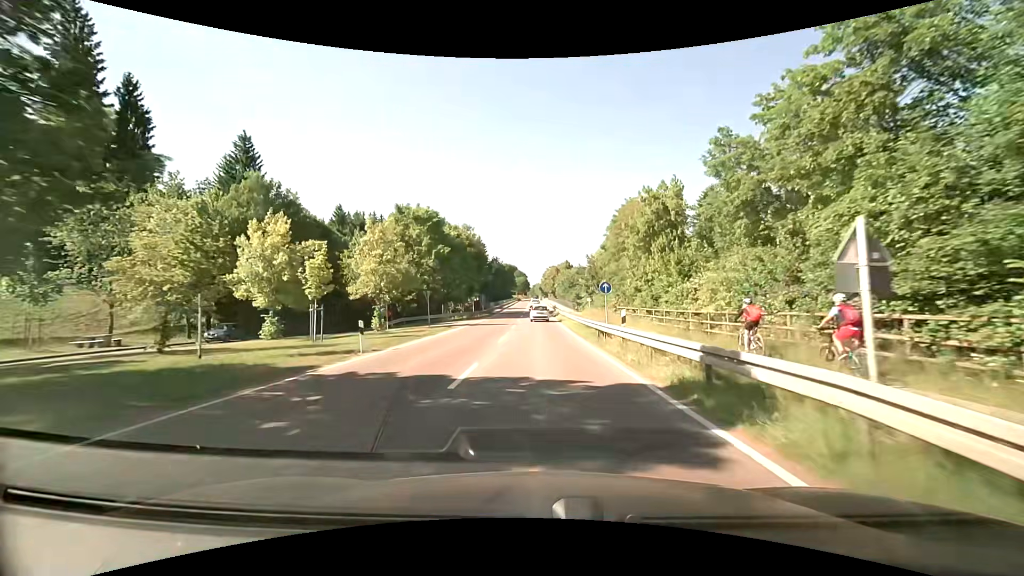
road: primary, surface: asphalt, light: Day
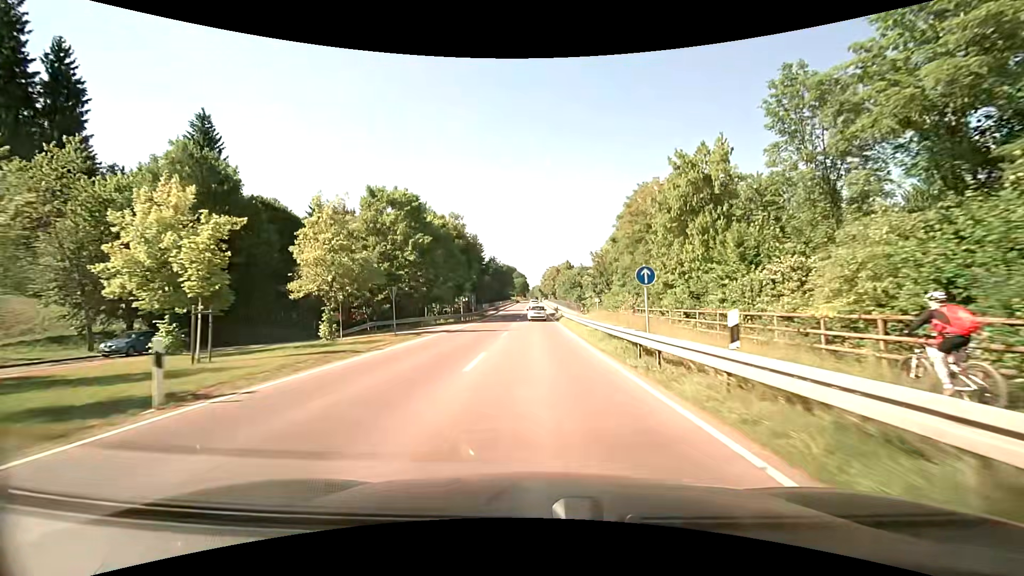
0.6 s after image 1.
(-0.1, +9.3) m; -1°
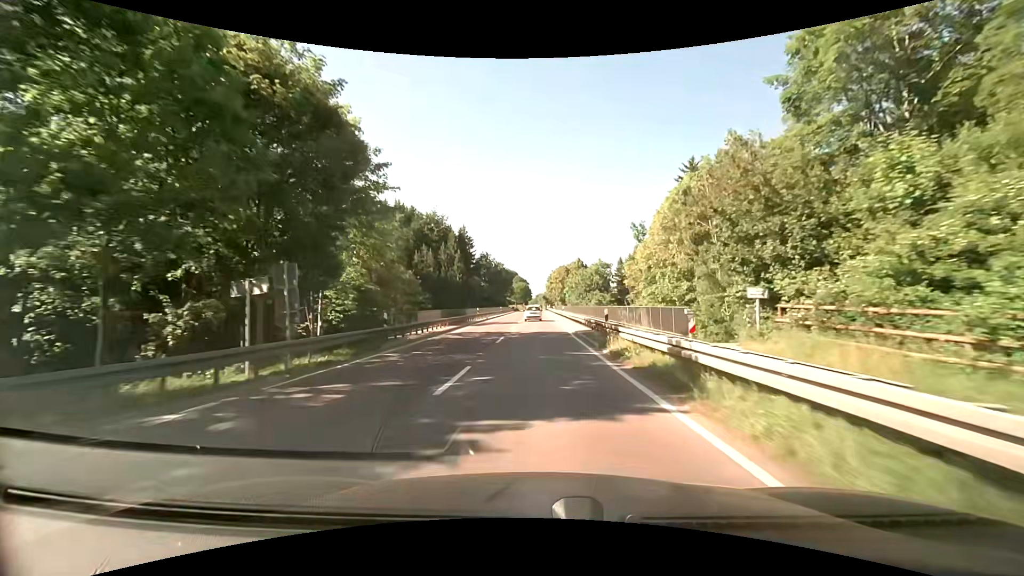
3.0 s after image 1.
(-0.5, +40.4) m; -1°
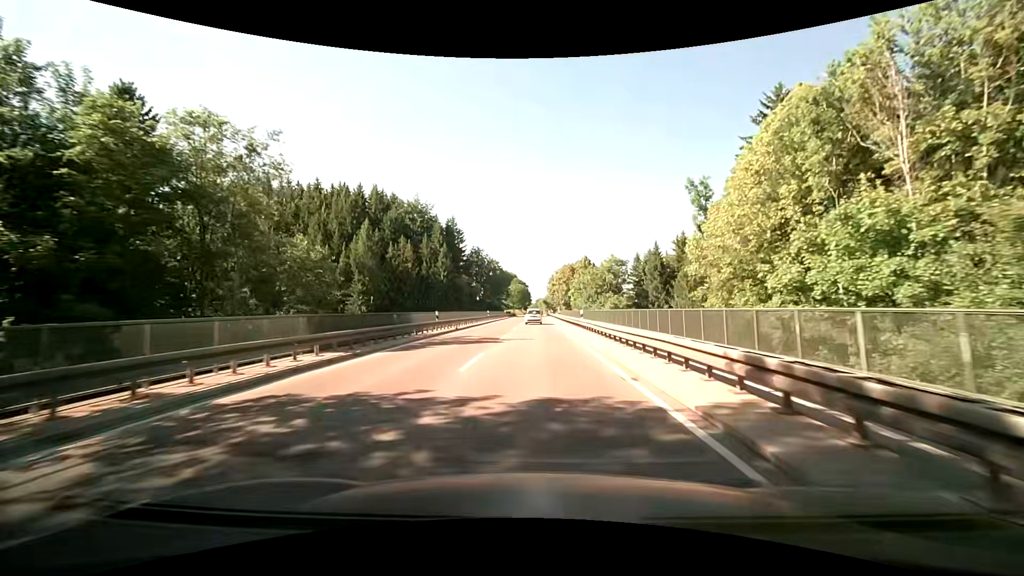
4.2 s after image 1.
(+0.1, +21.6) m; +1°
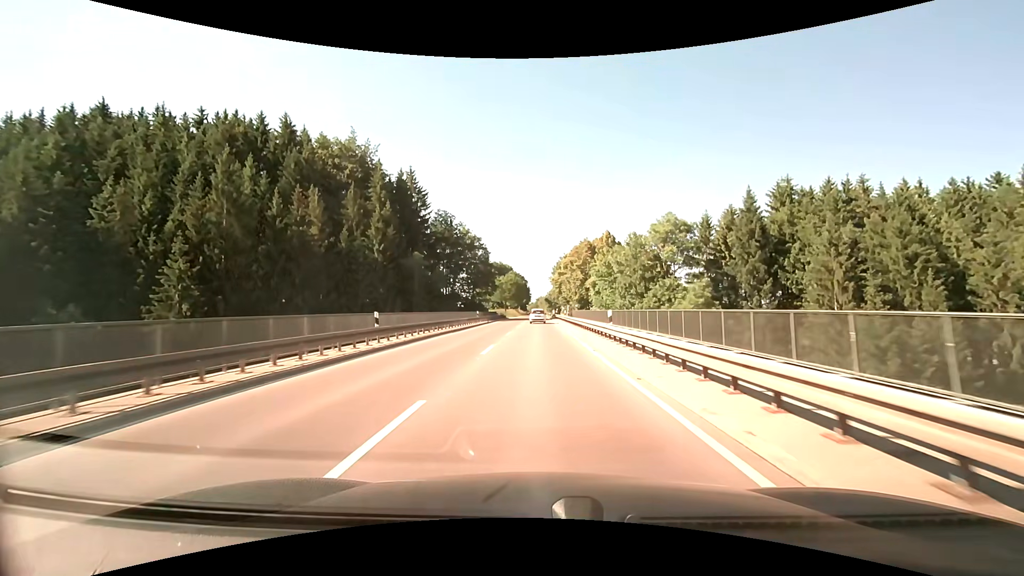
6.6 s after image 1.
(-0.4, +44.0) m; -1°
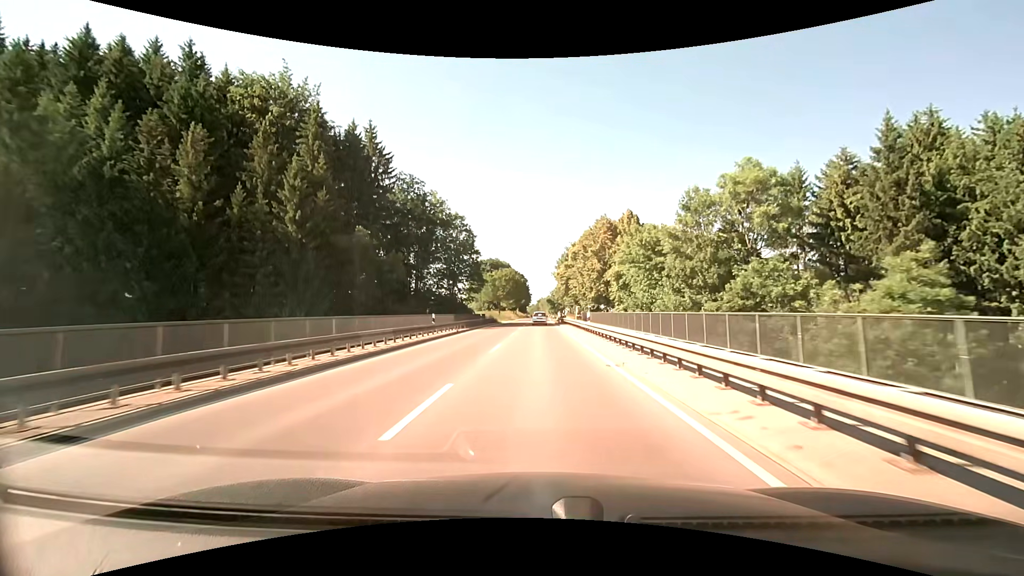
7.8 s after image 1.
(+0.1, +22.2) m; +1°
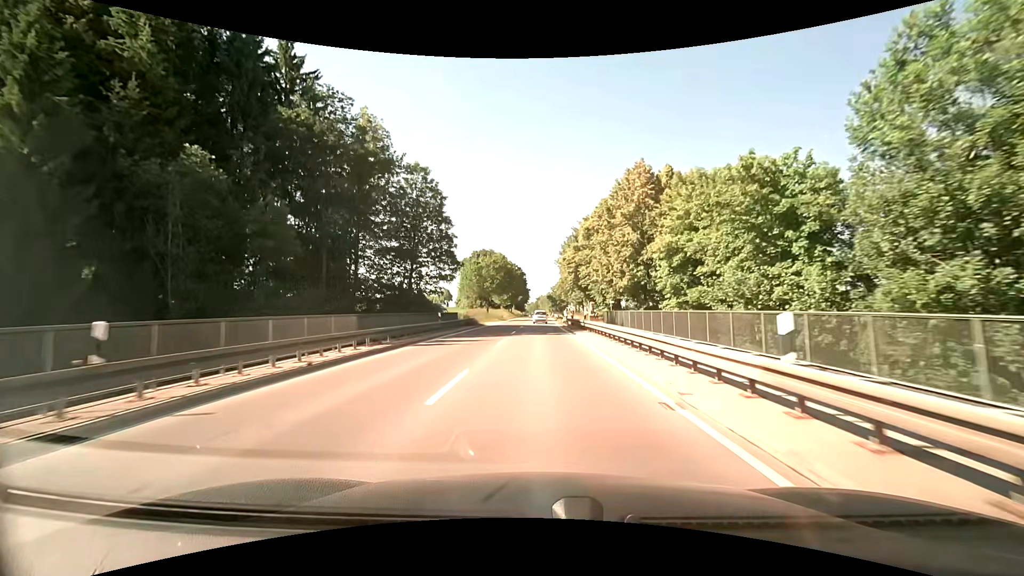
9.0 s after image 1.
(+0.1, +22.3) m; -1°
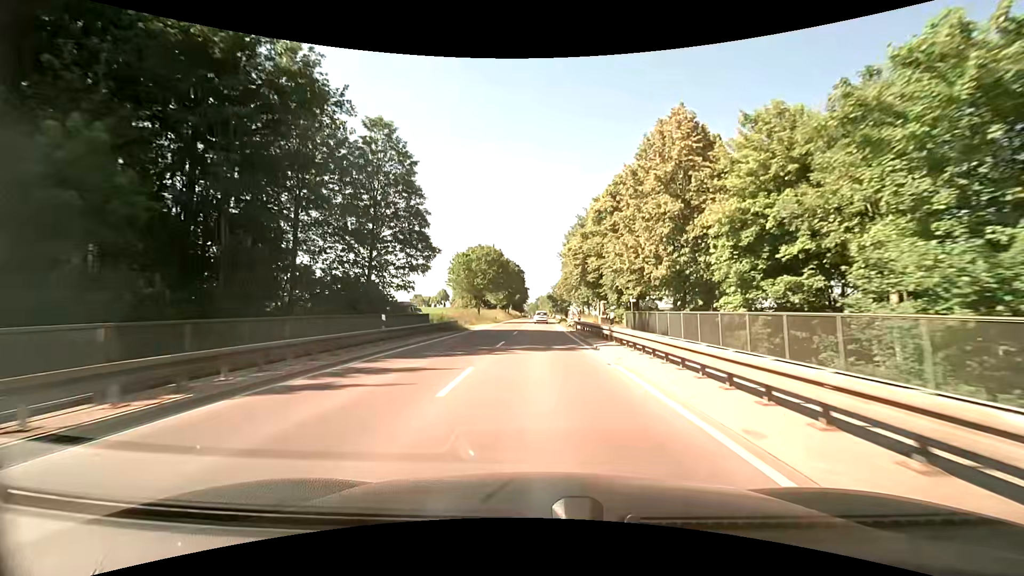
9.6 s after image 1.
(0.0, +11.2) m; +1°
